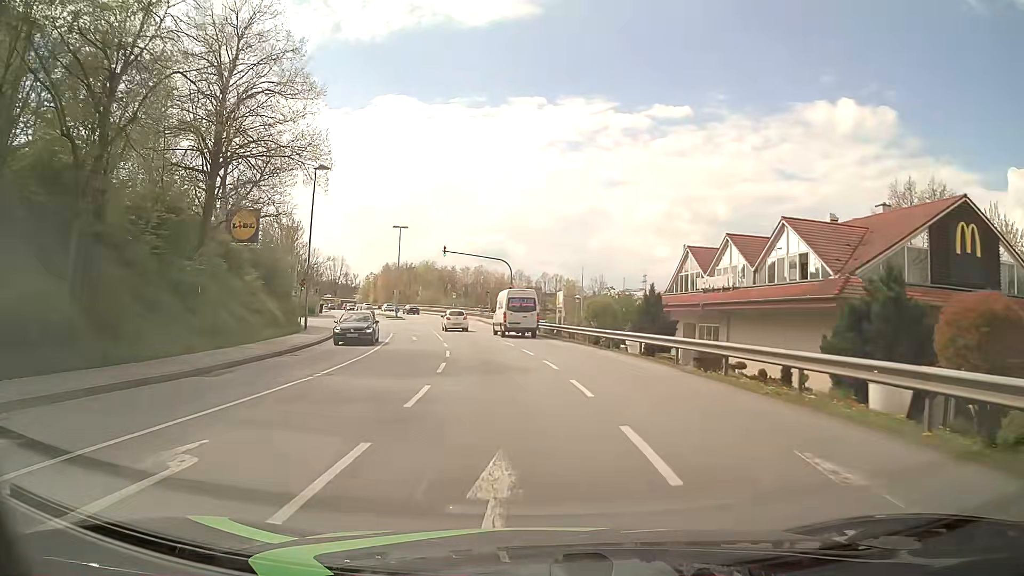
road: tertiary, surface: asphalt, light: Day
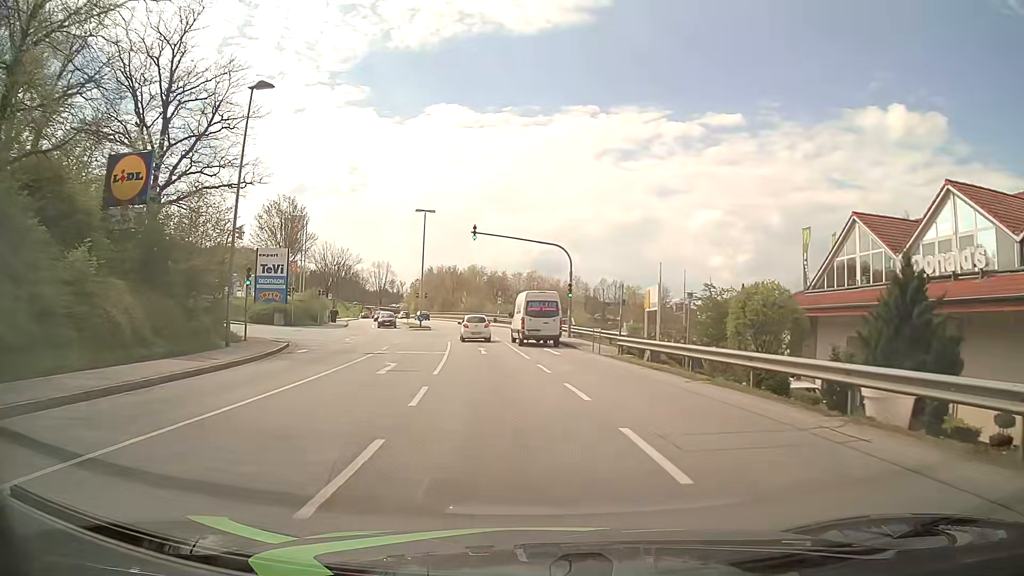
(-0.6, +17.2) m; -4°
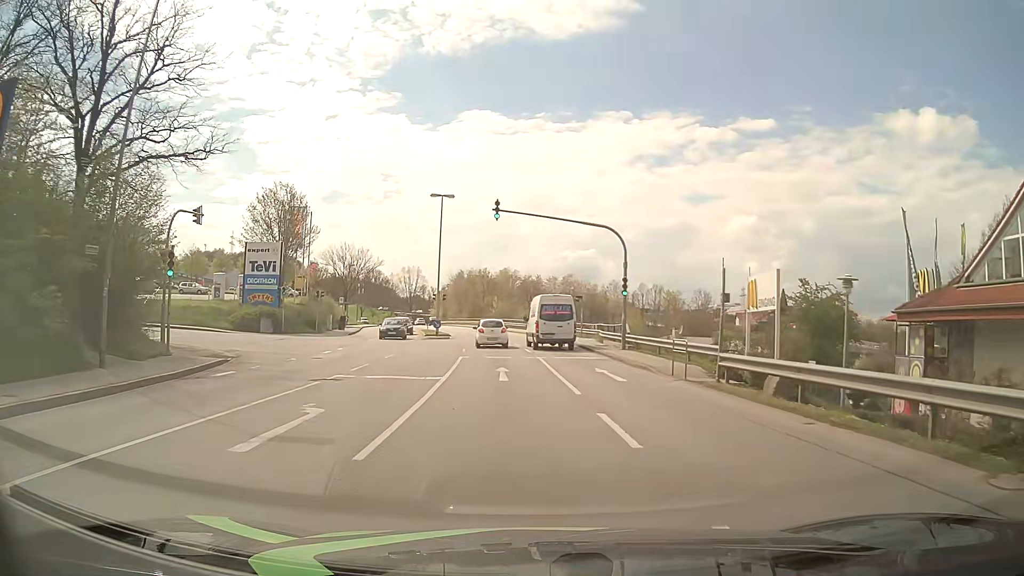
(-0.3, +10.0) m; -4°
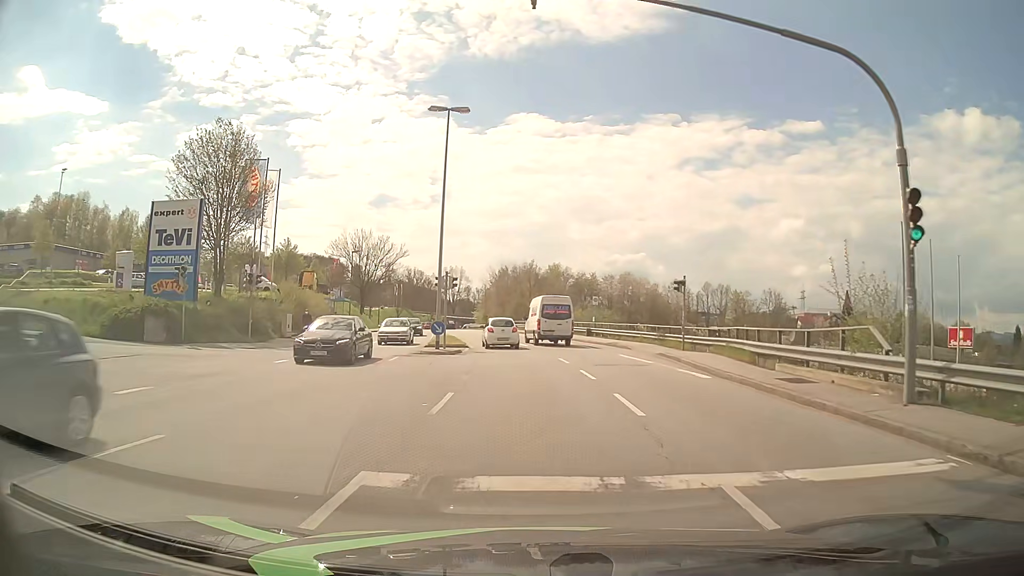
(-0.8, +21.0) m; -4°
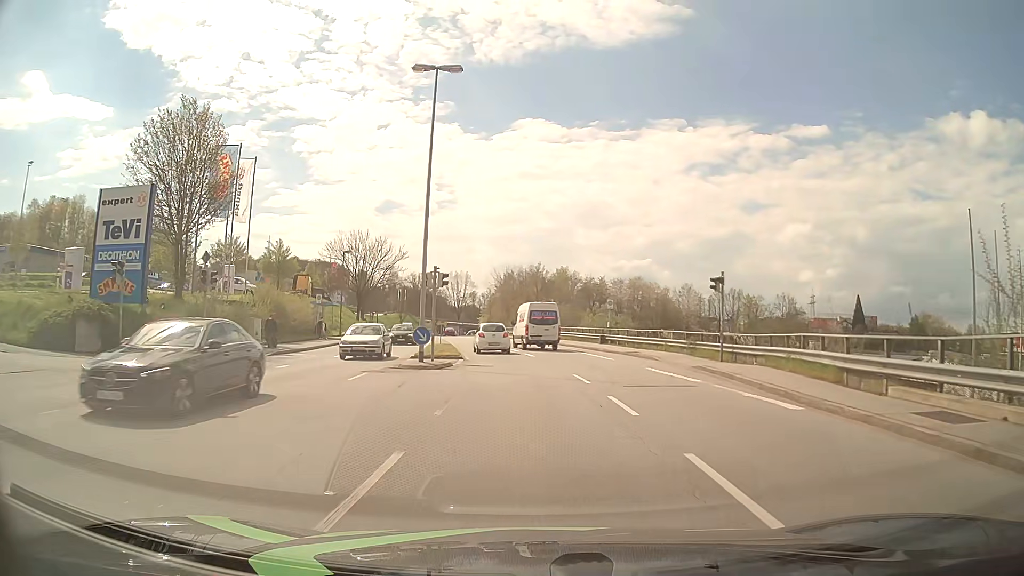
(0.0, +5.6) m; -1°
(0, +10) (0, +20) (-1, +30) (-2, +40) (-4, +50) (-5, +60) (-7, +69) (-9, +79) (-11, +89) (-13, +99) m
